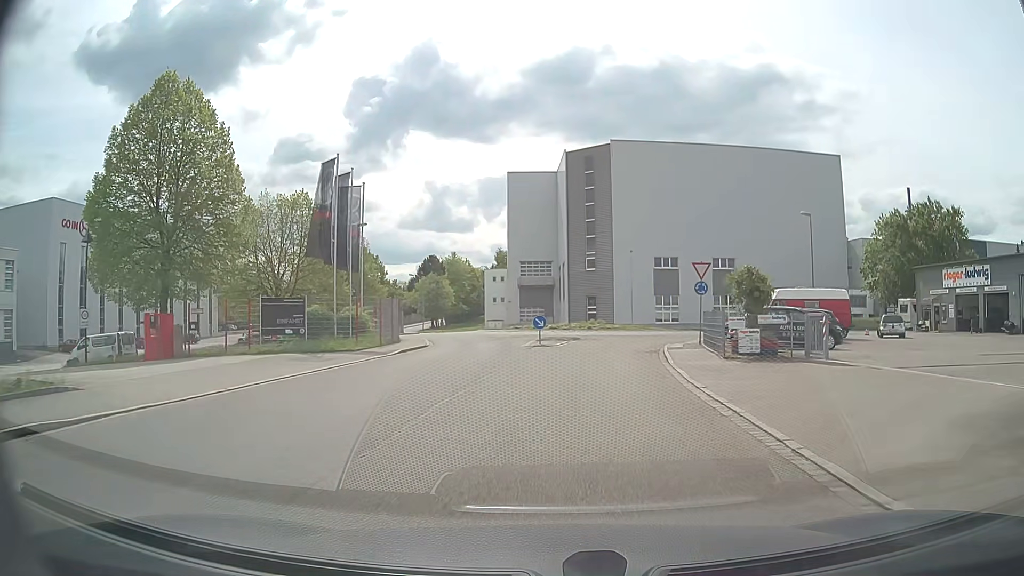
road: residential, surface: asphalt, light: Day
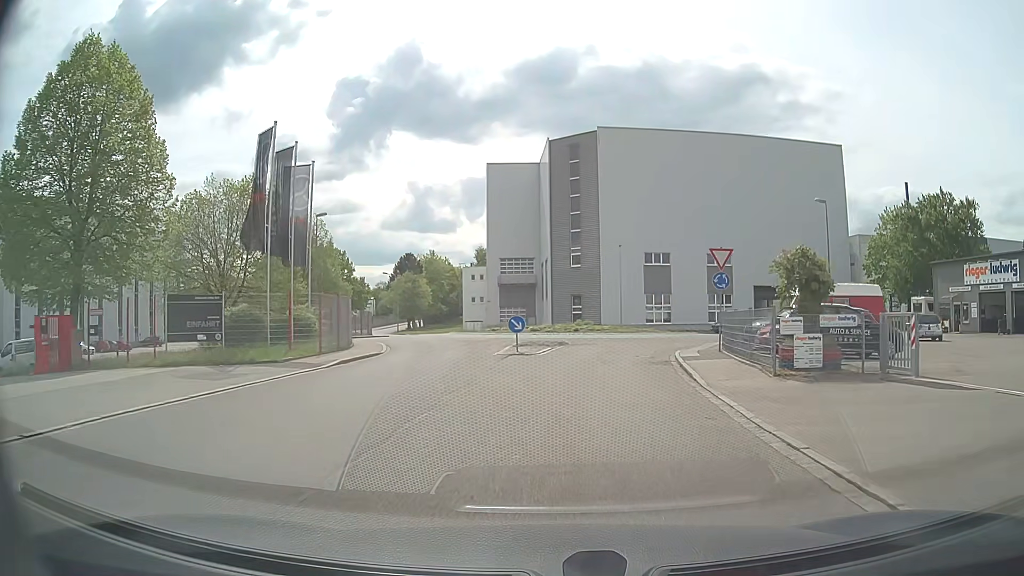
(+0.1, +6.0) m; +2°
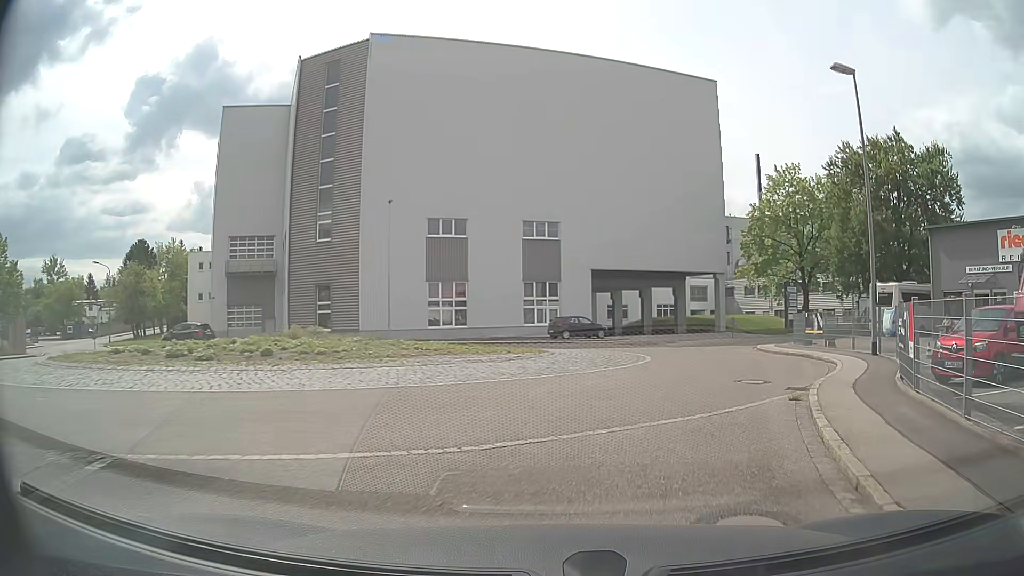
(+2.5, +26.0) m; +19°
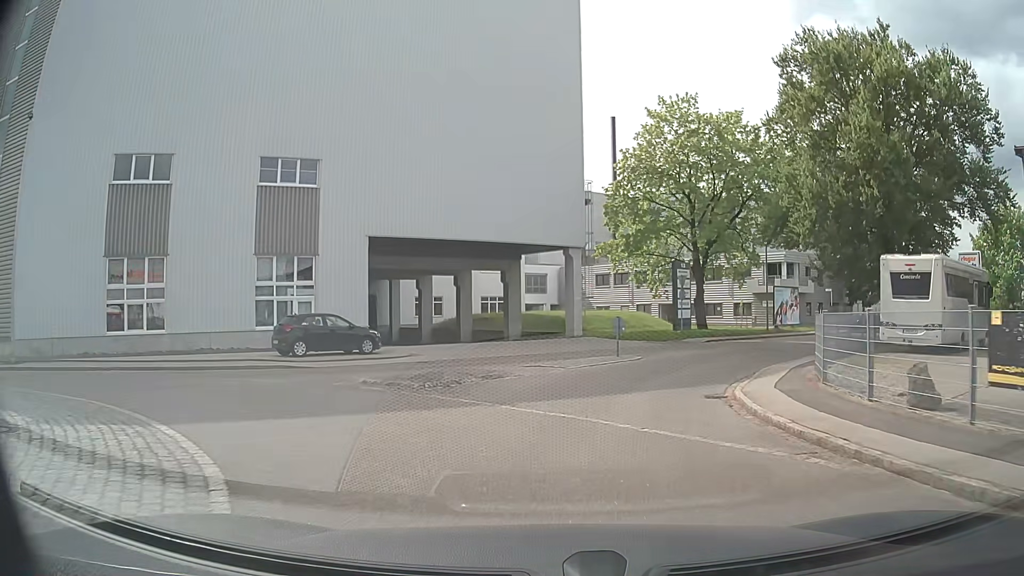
(+3.4, +20.3) m; +14°
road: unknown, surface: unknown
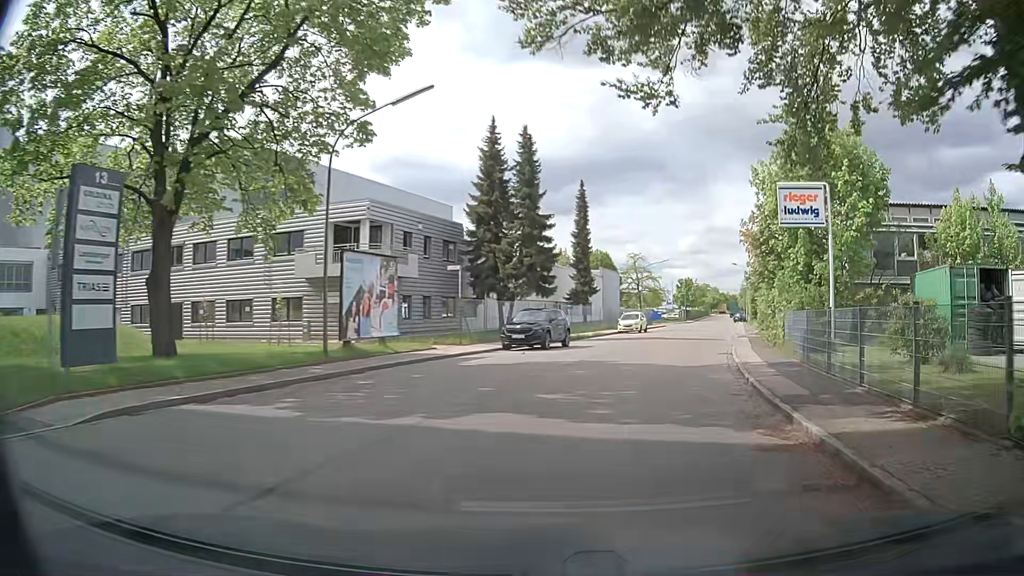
(+8.0, +25.9) m; +33°
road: residential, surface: asphalt
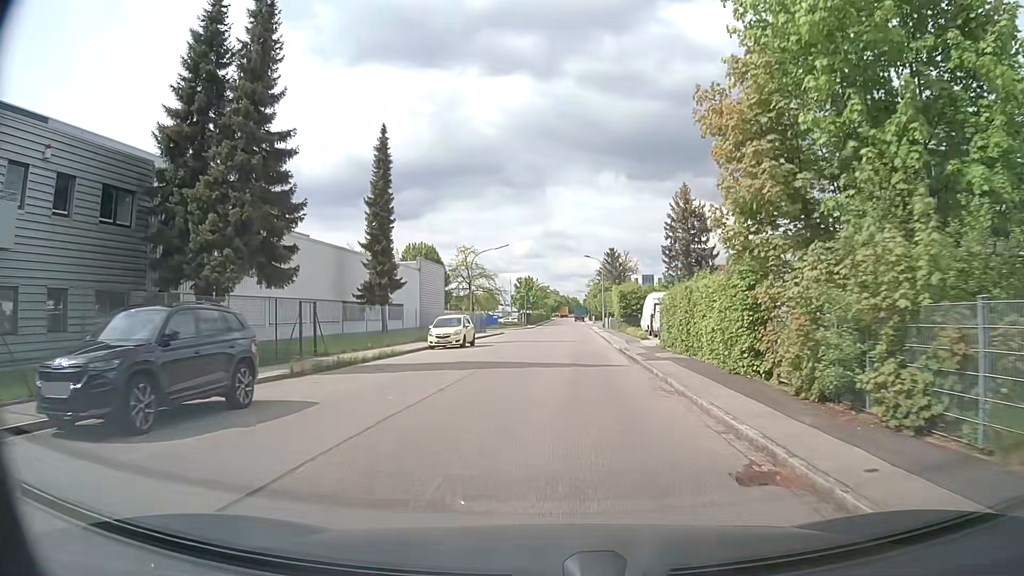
(+3.8, +18.6) m; +16°
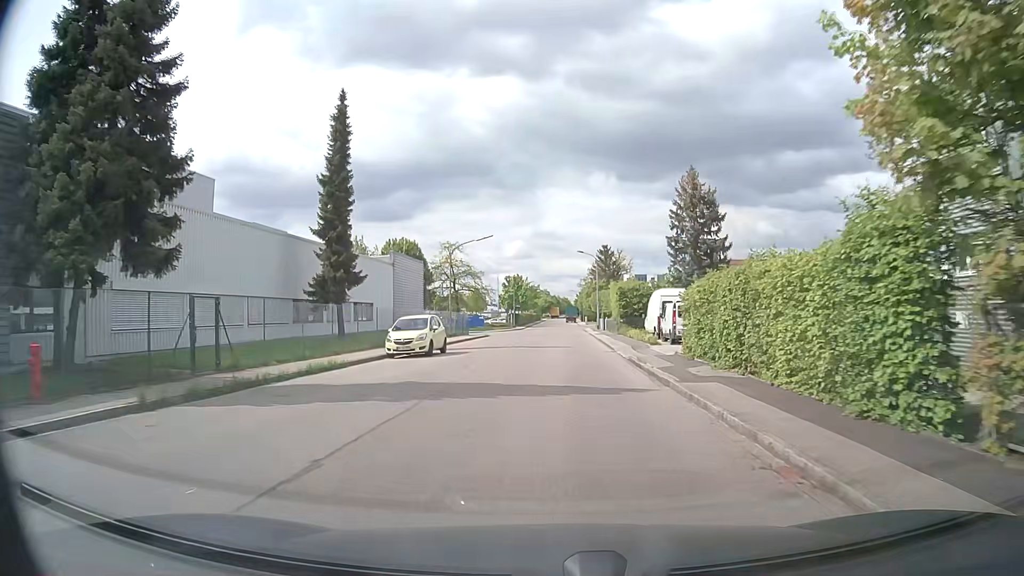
(+0.1, +6.8) m; +1°
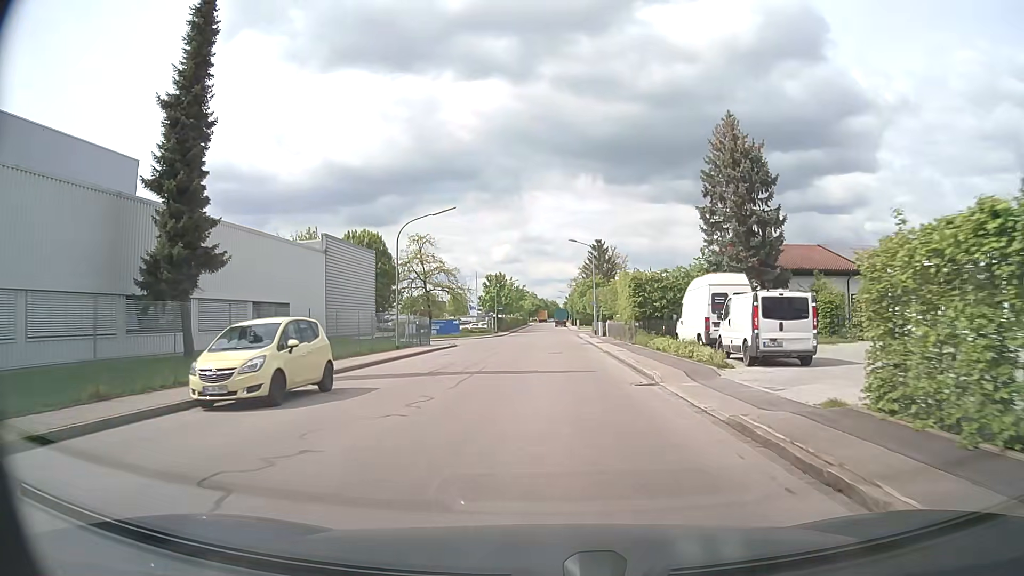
(+0.3, +14.1) m; +1°
